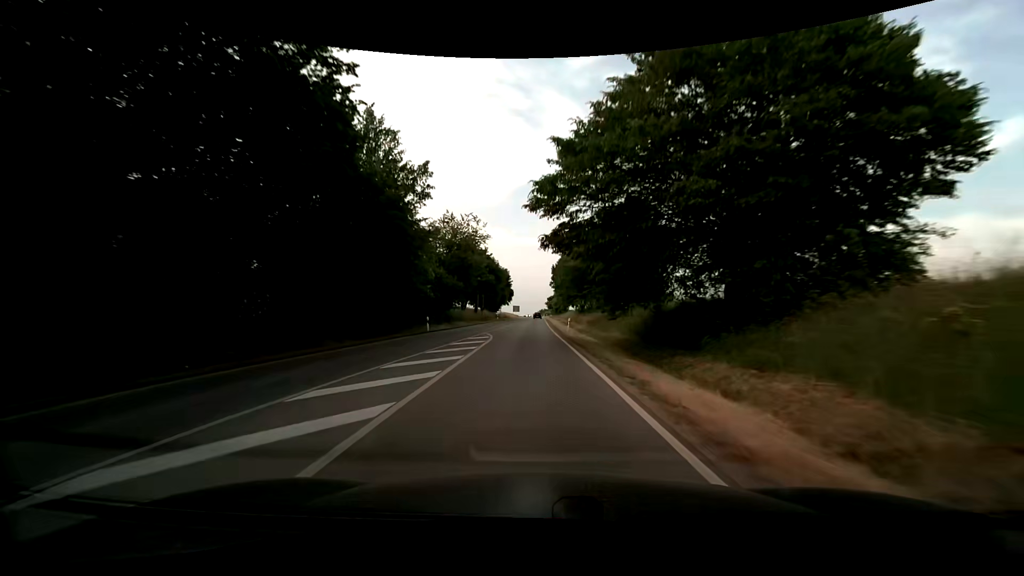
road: secondary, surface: asphalt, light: Day
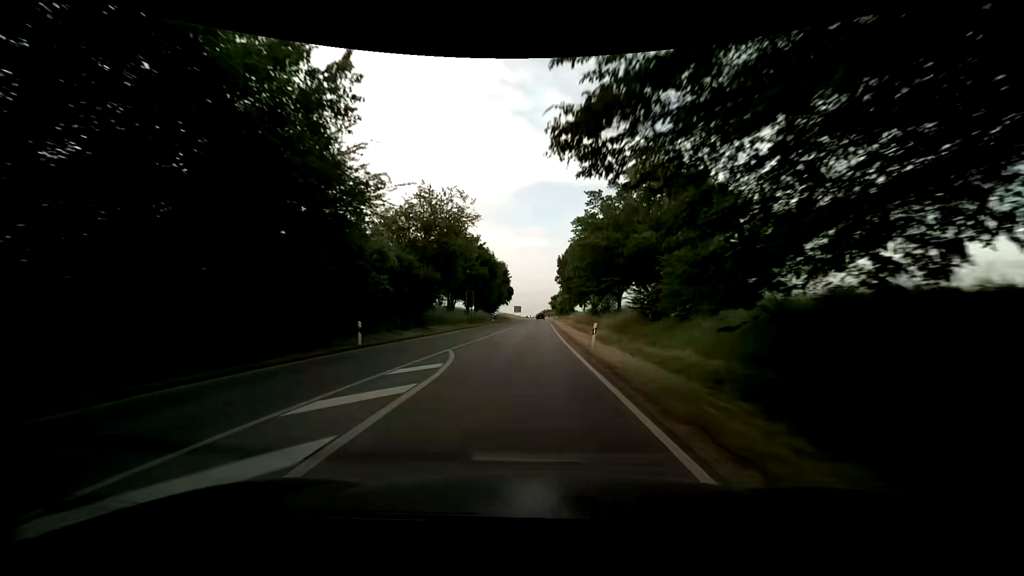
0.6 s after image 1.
(0.0, +13.4) m; 0°
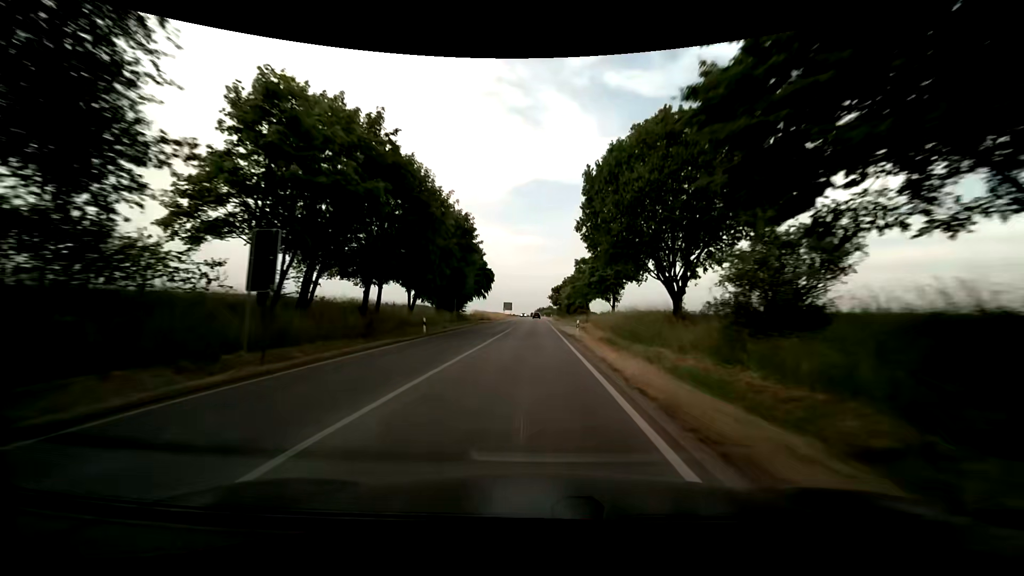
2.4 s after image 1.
(+0.1, +40.5) m; 0°
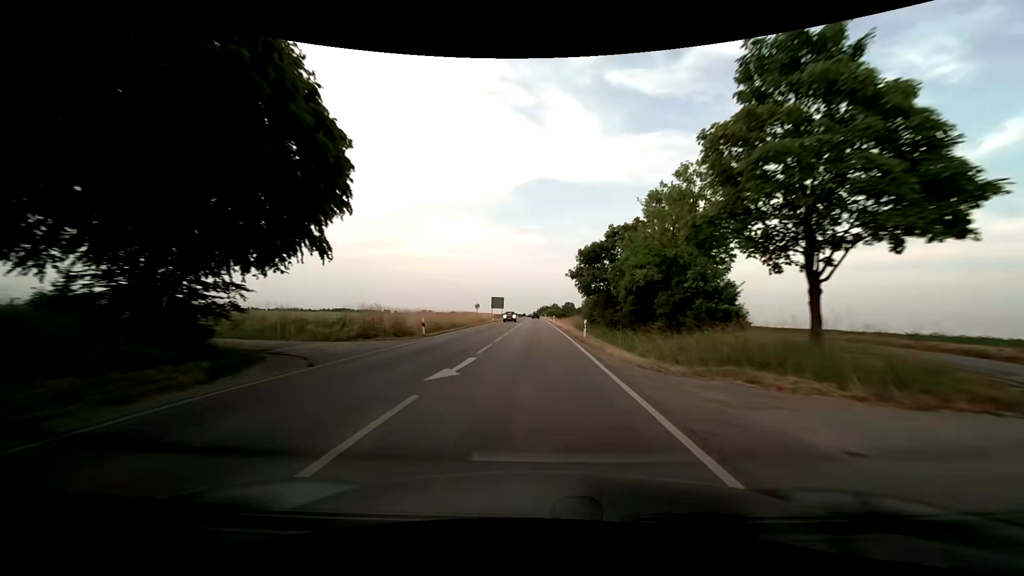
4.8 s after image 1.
(+0.1, +54.6) m; 0°
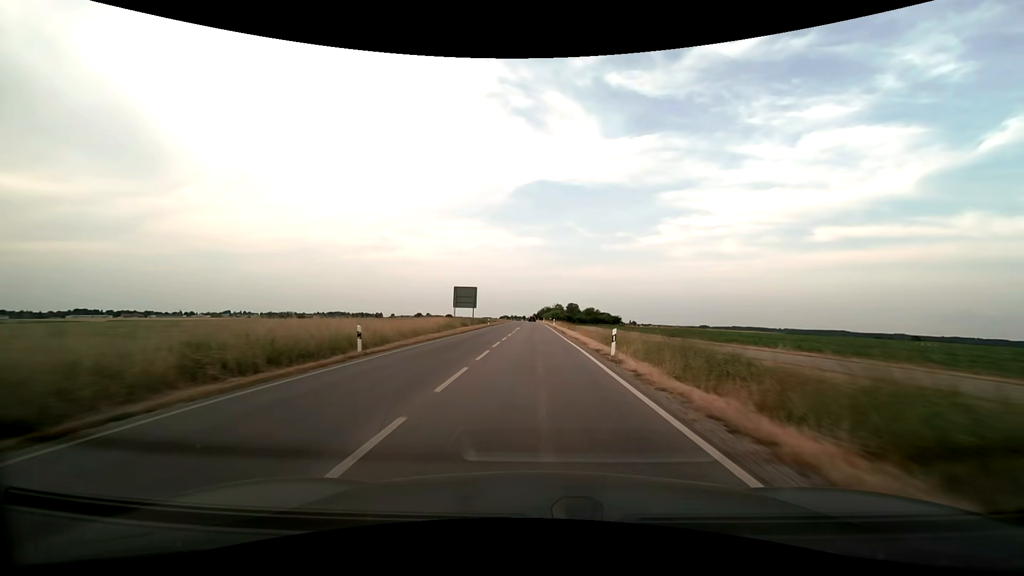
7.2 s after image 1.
(+0.2, +55.9) m; 0°
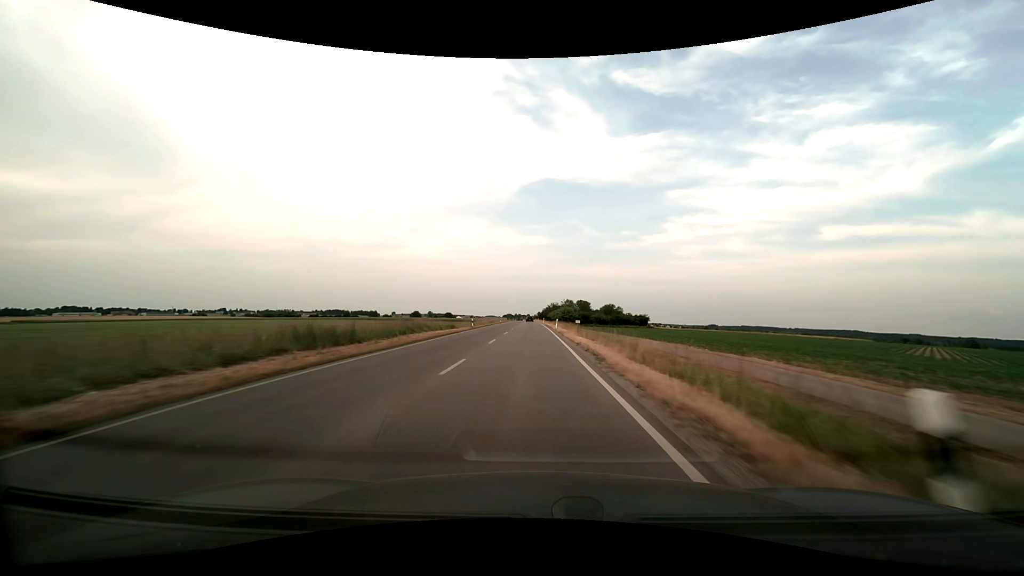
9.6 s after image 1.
(0.0, +64.7) m; -1°
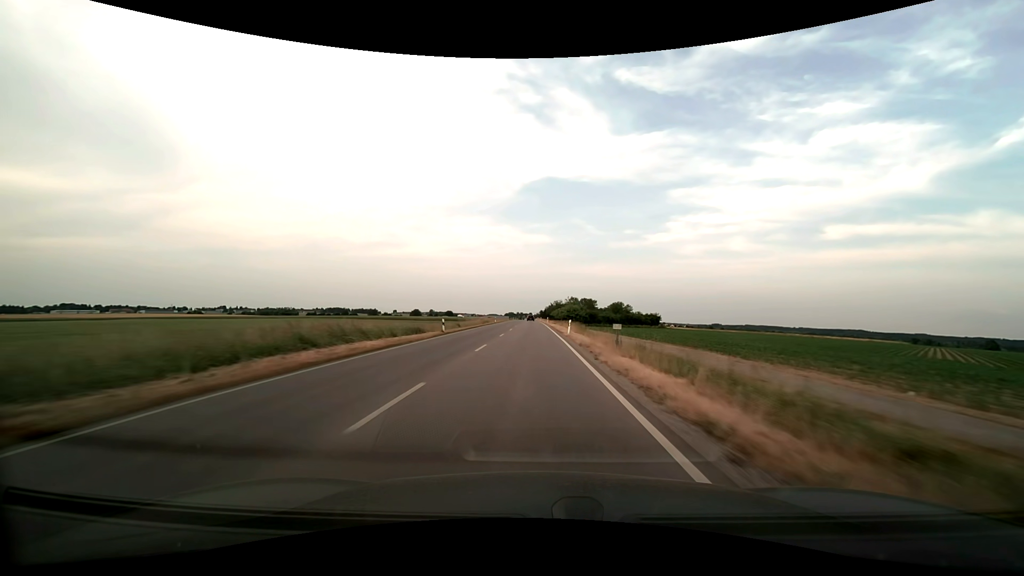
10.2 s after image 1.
(0.0, +17.7) m; 0°
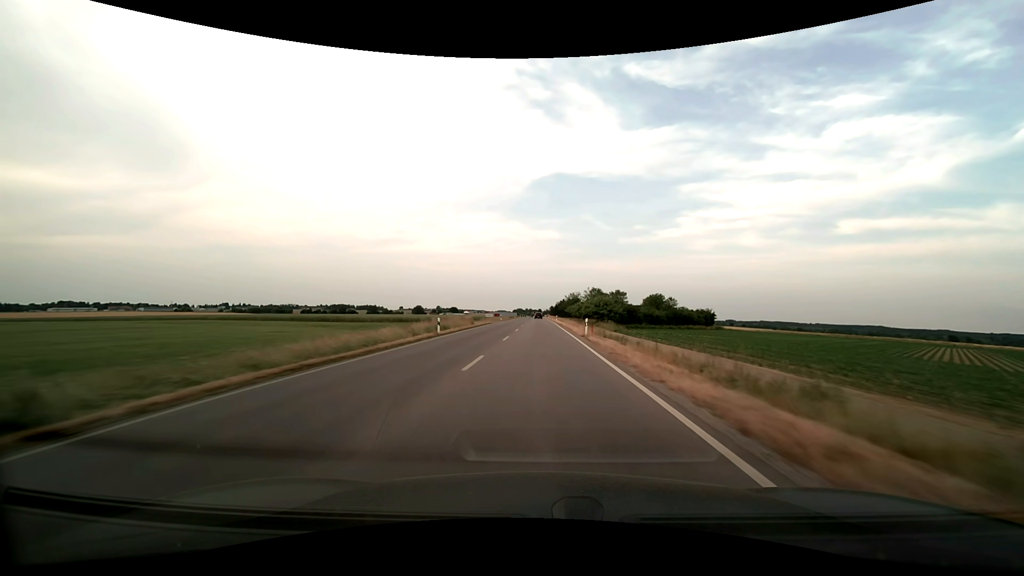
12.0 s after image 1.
(-0.6, +54.9) m; -1°
(0, +10) (0, +20) (0, +30) (0, +40) (0, +50) (0, +60) (0, +70) (0, +80) (0, +90) (0, +100) m
